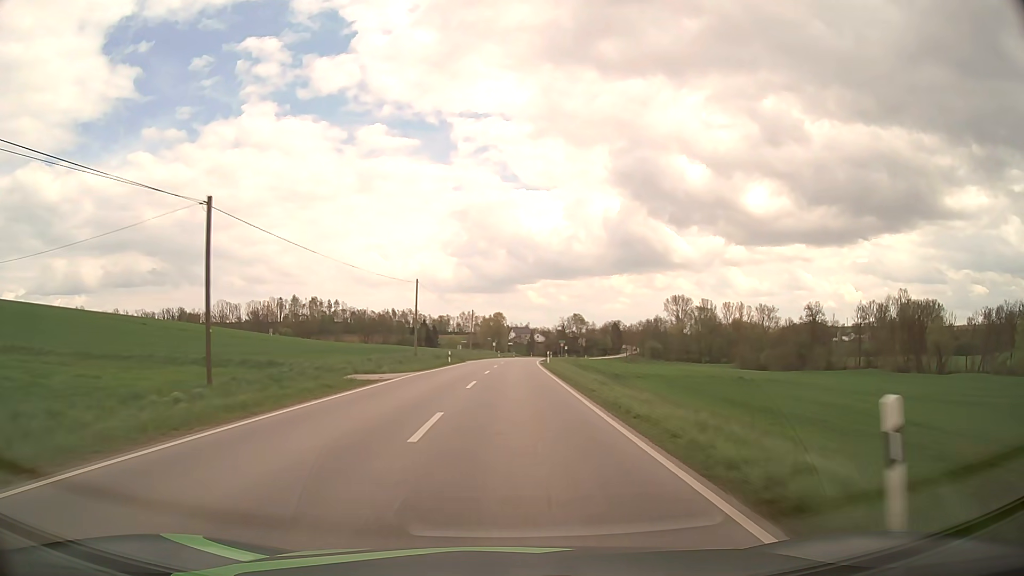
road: secondary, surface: asphalt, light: Day
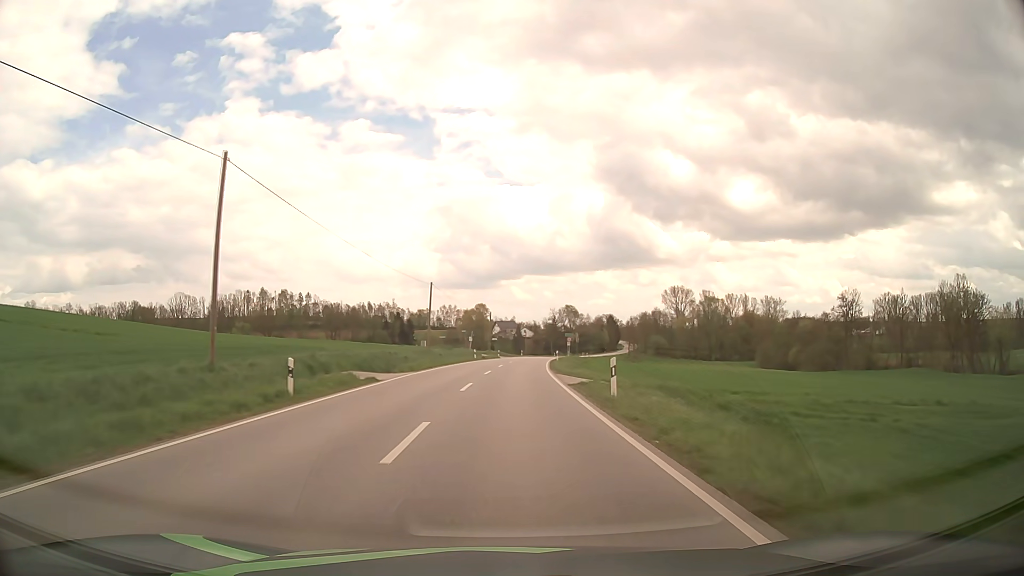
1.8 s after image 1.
(+0.3, +37.6) m; +1°
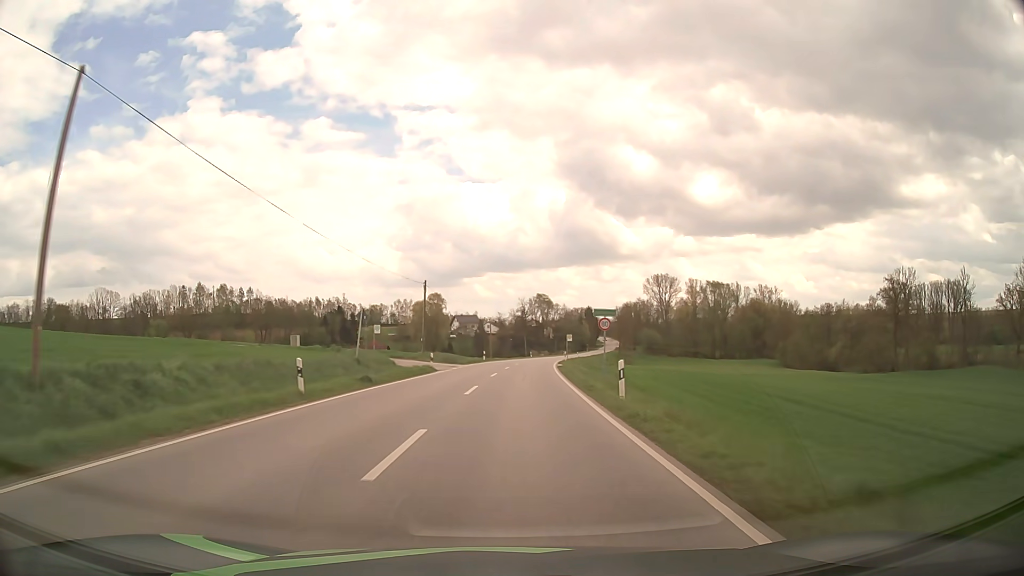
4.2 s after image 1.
(+1.2, +49.0) m; +3°
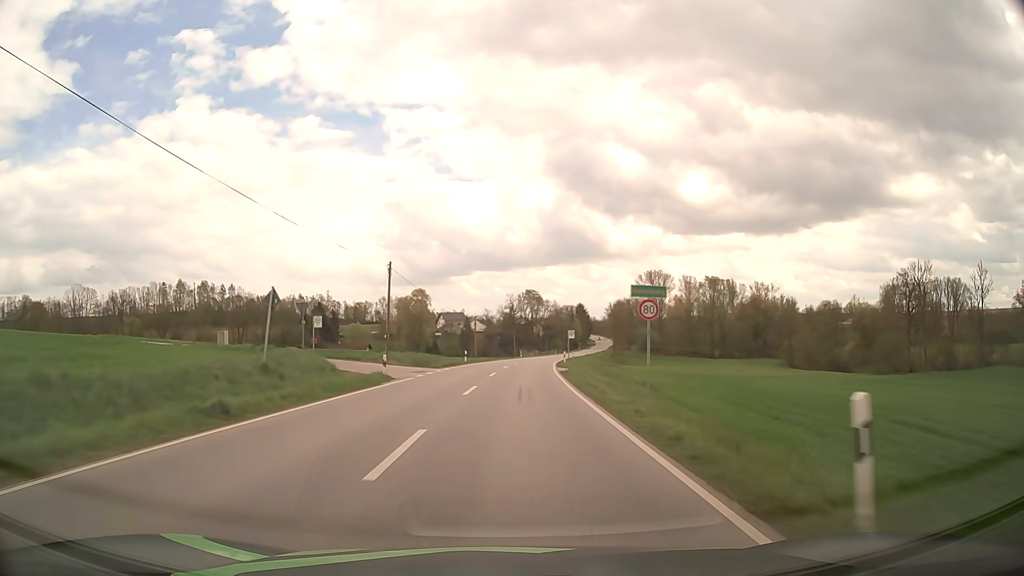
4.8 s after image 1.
(+0.1, +11.9) m; +1°
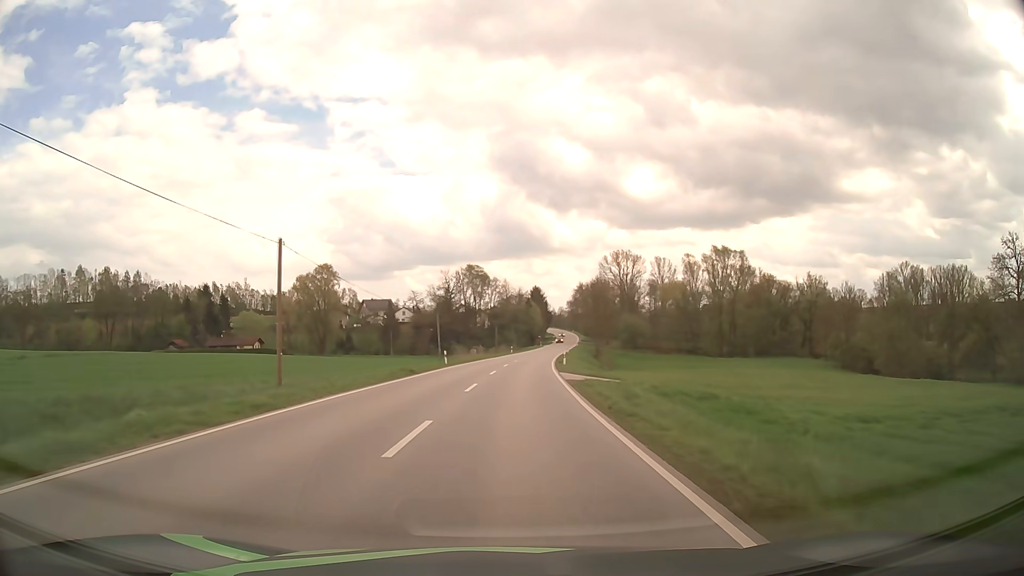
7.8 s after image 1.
(+2.5, +58.6) m; +5°
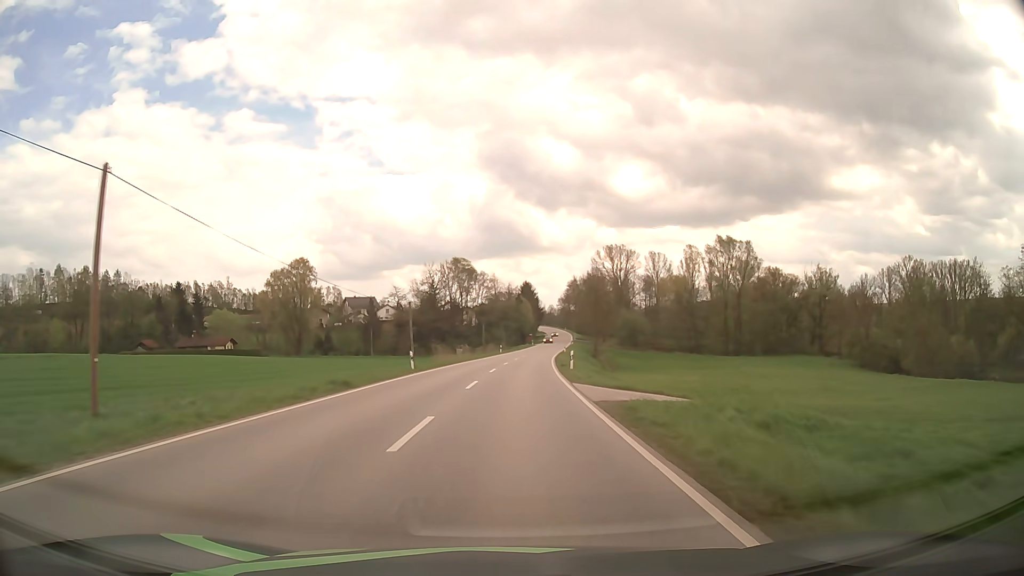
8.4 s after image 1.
(+0.1, +11.7) m; +1°
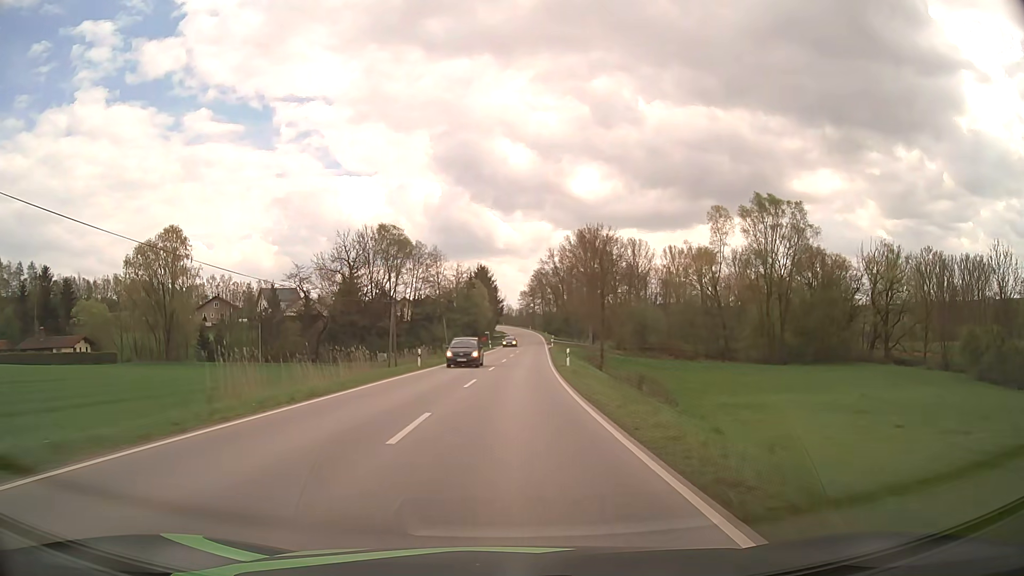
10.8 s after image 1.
(+1.5, +47.4) m; +4°
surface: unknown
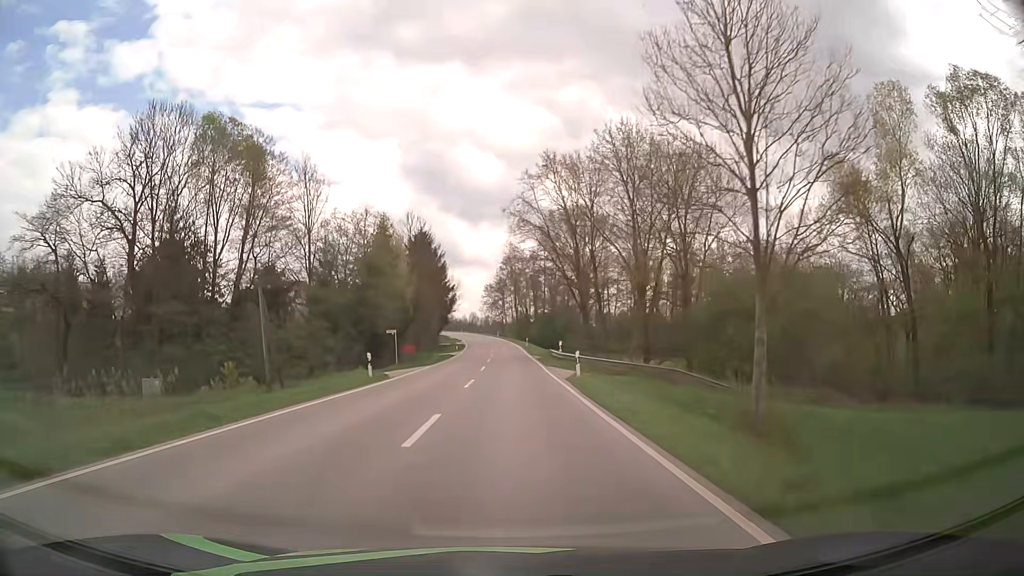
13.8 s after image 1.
(+1.9, +60.3) m; +3°
(0, +10) (0, +20) (0, +30) (0, +40) (0, +50) (0, +60) (0, +70) (-1, +80) (-1, +90) (-2, +100) m
